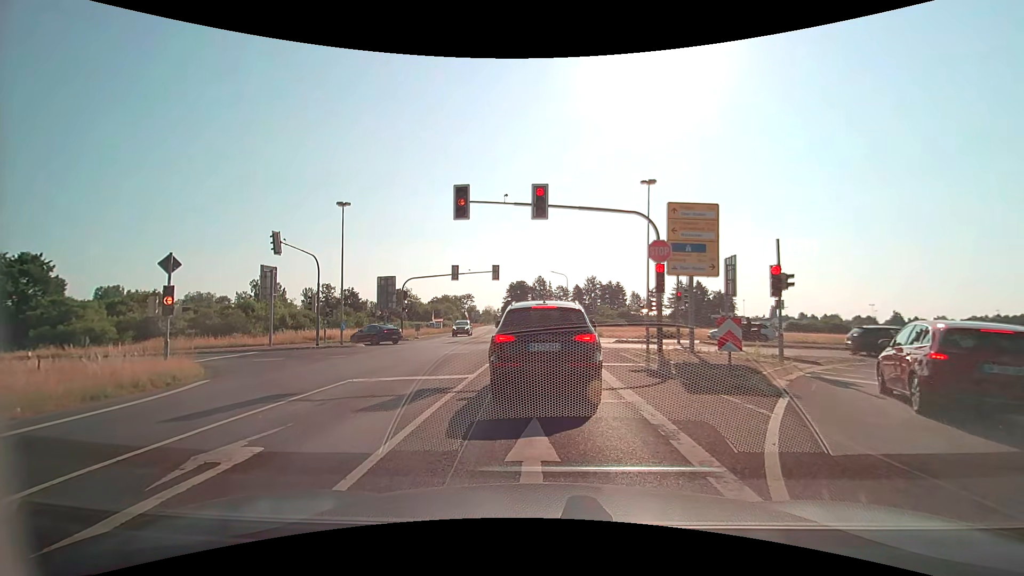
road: secondary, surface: asphalt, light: Day
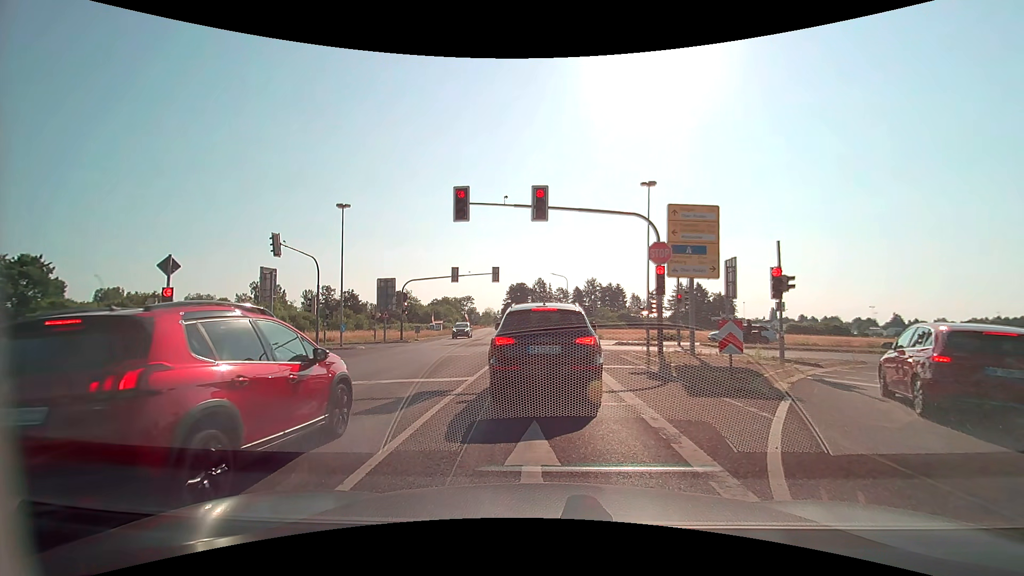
(0.0, +0.2) m; 0°
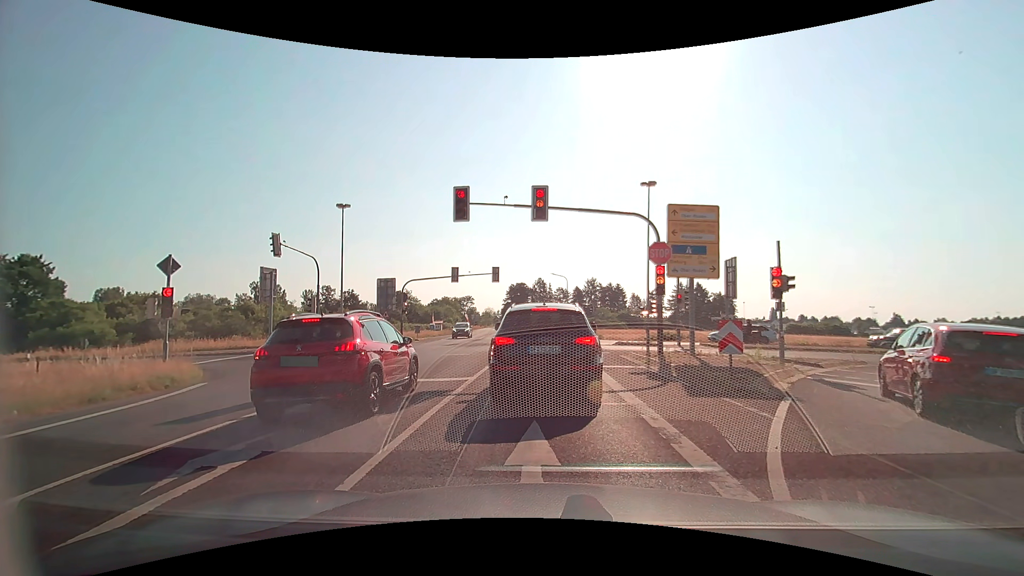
(0.0, 0.0) m; 0°
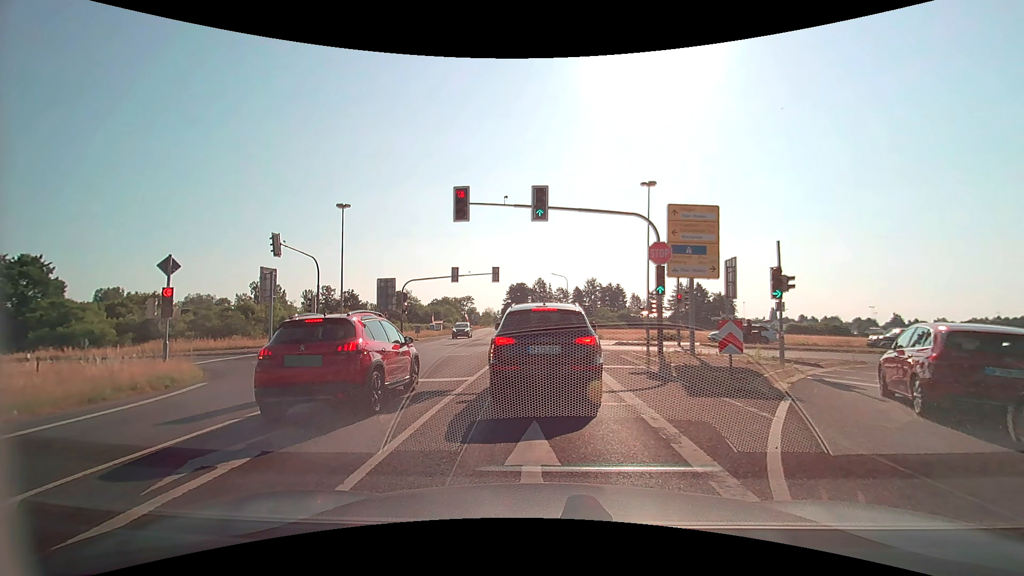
(0.0, 0.0) m; 0°
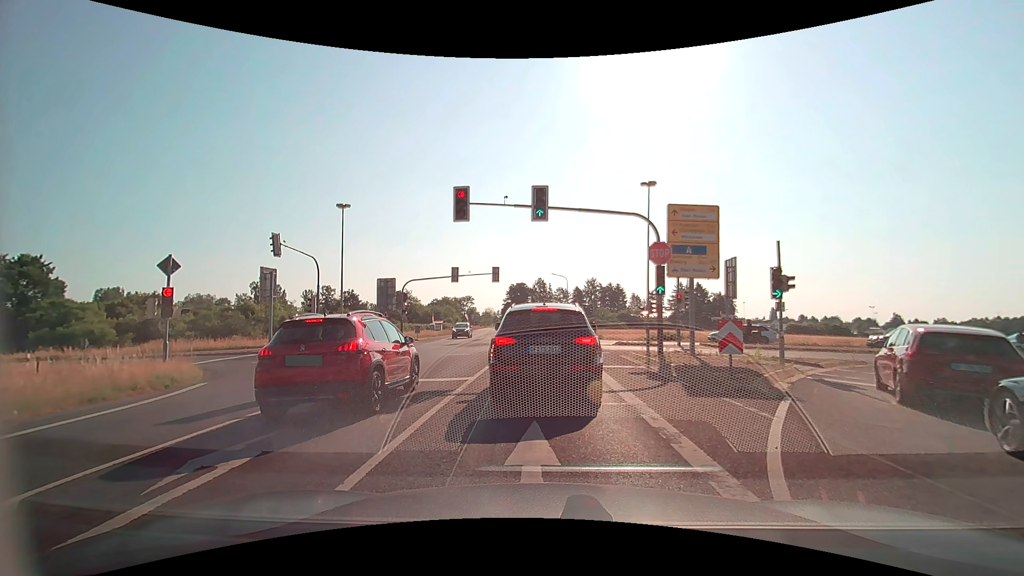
(0.0, 0.0) m; 0°
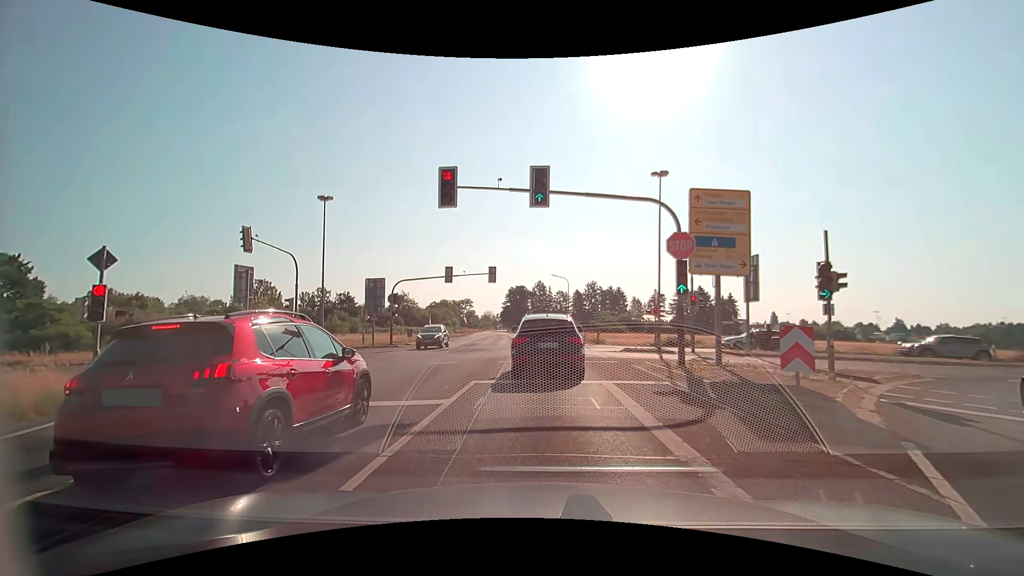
(+0.1, +3.2) m; +2°
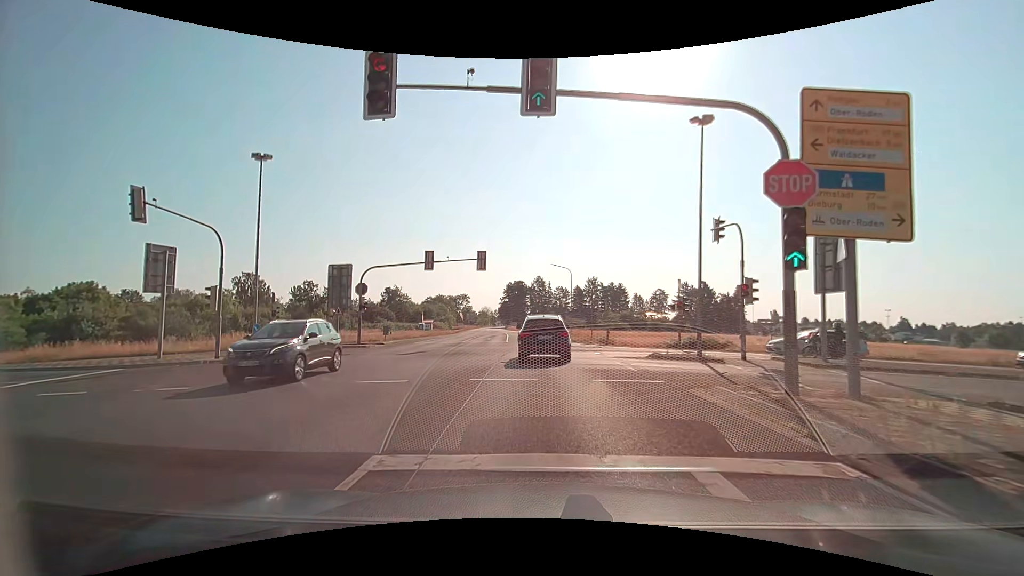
(0.0, +7.5) m; +1°
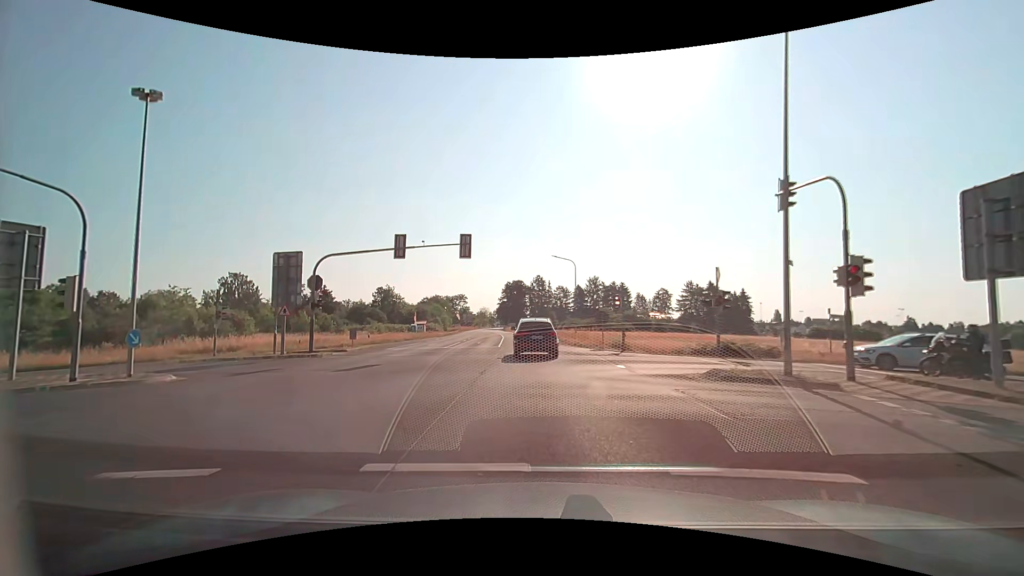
(-0.1, +7.4) m; 0°
(0, +10) (0, +20) (-1, +30) (-1, +40) (-2, +50) (-3, +60) (-4, +70) (-5, +80) (-6, +90) (-8, +100) m
